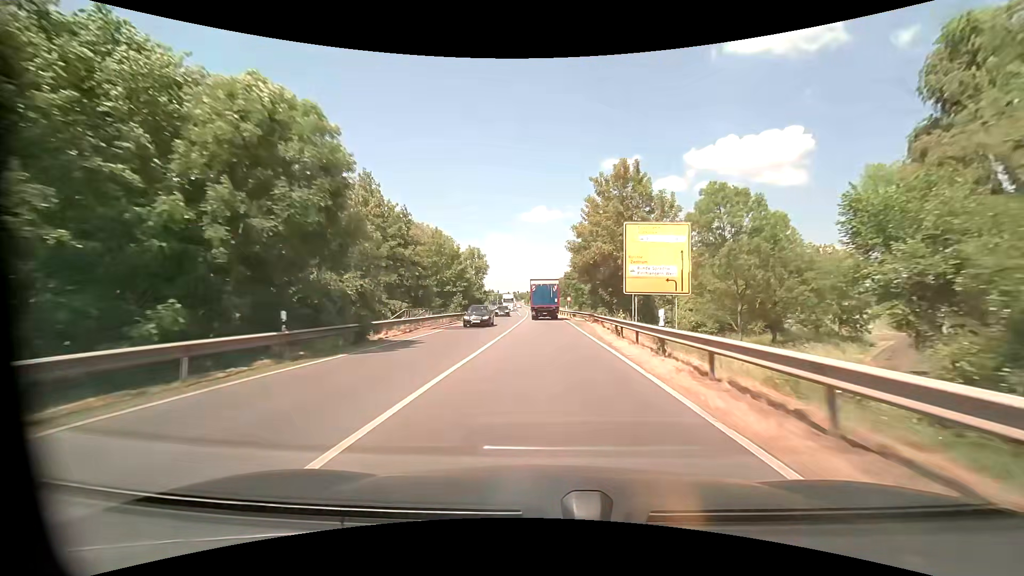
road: primary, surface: asphalt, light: Day
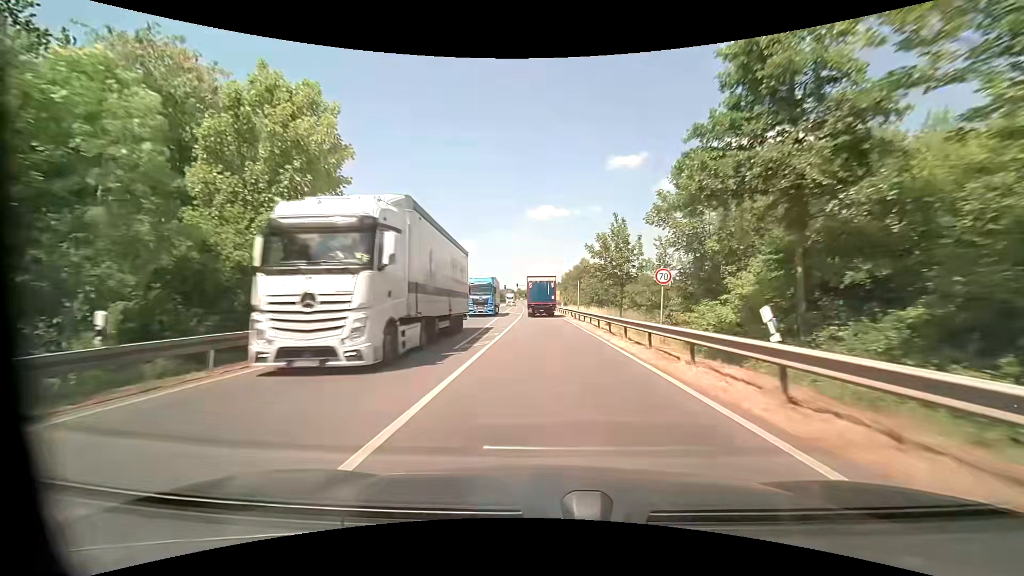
(-0.4, +54.0) m; 0°
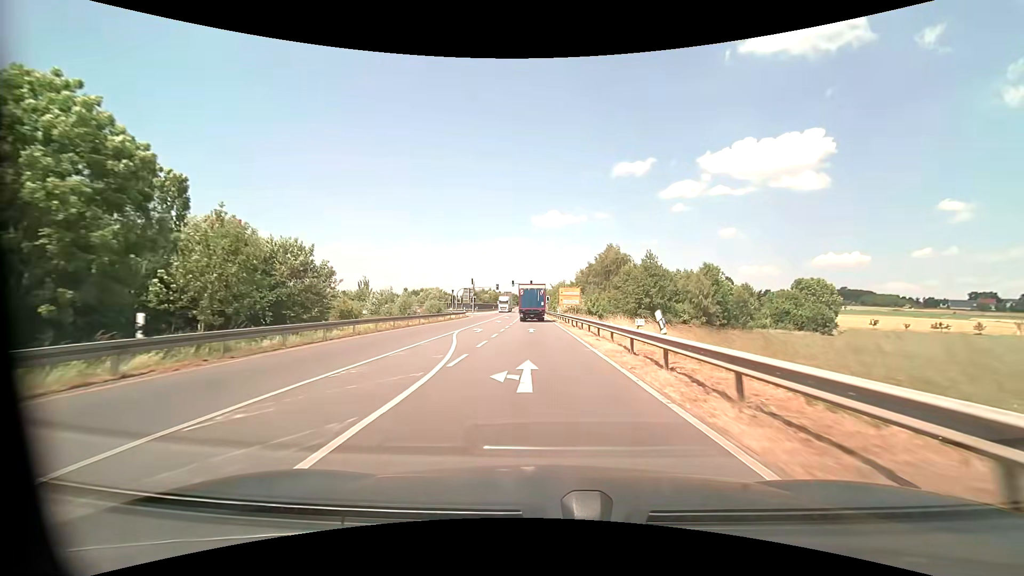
(-0.6, +48.4) m; -1°
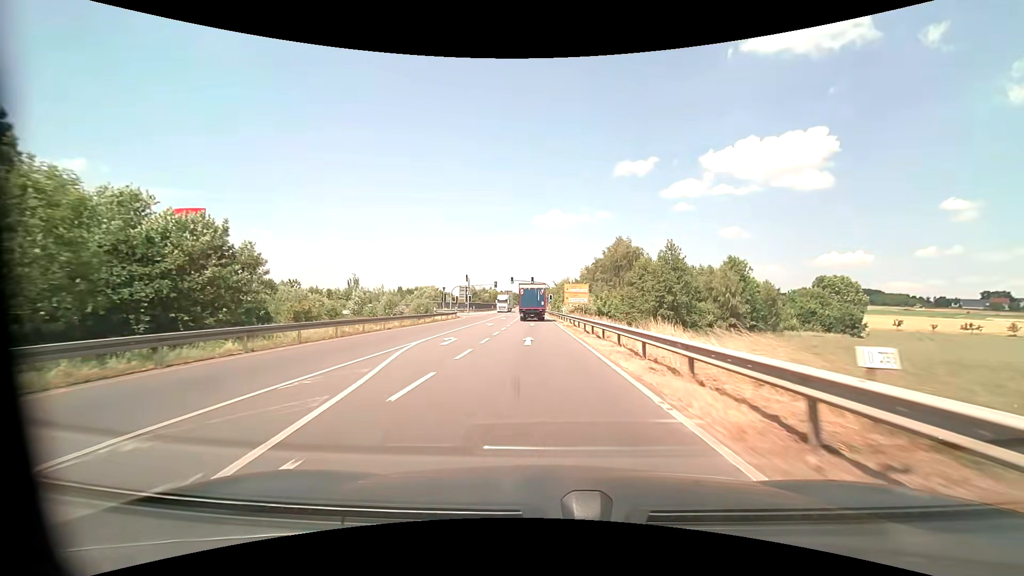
(0.0, +10.1) m; 0°
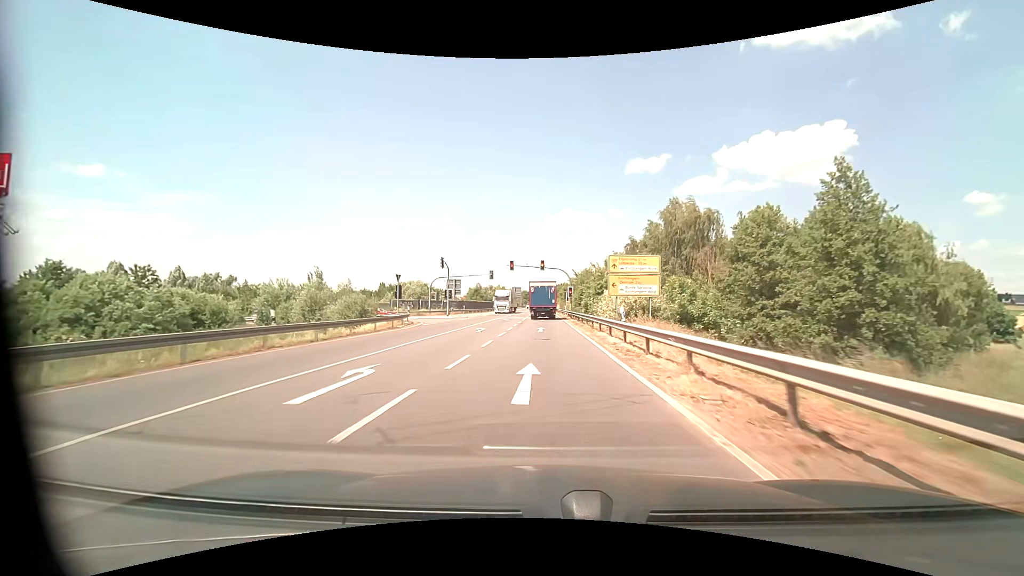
(-0.4, +31.6) m; -1°
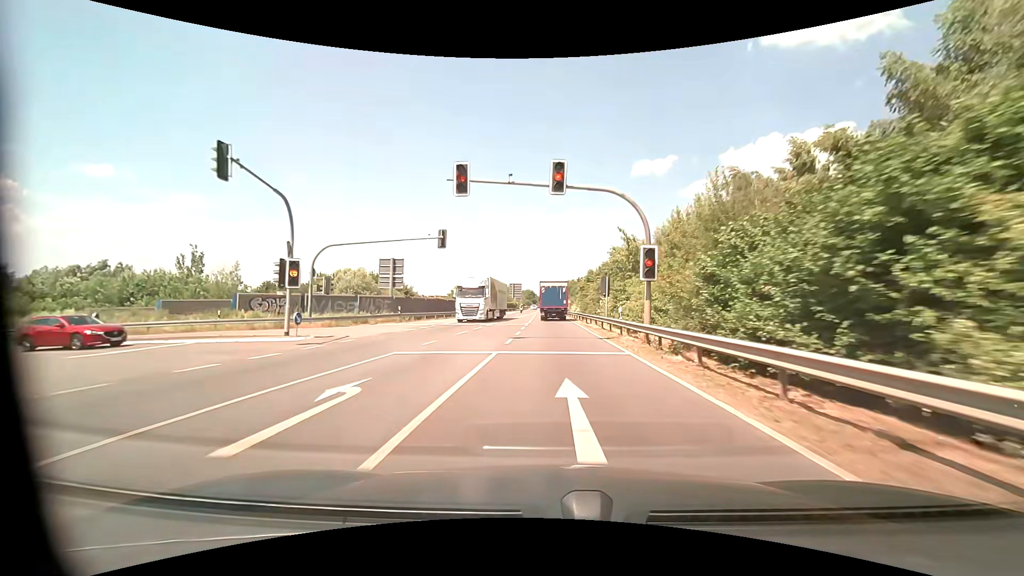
(-0.6, +42.5) m; -1°
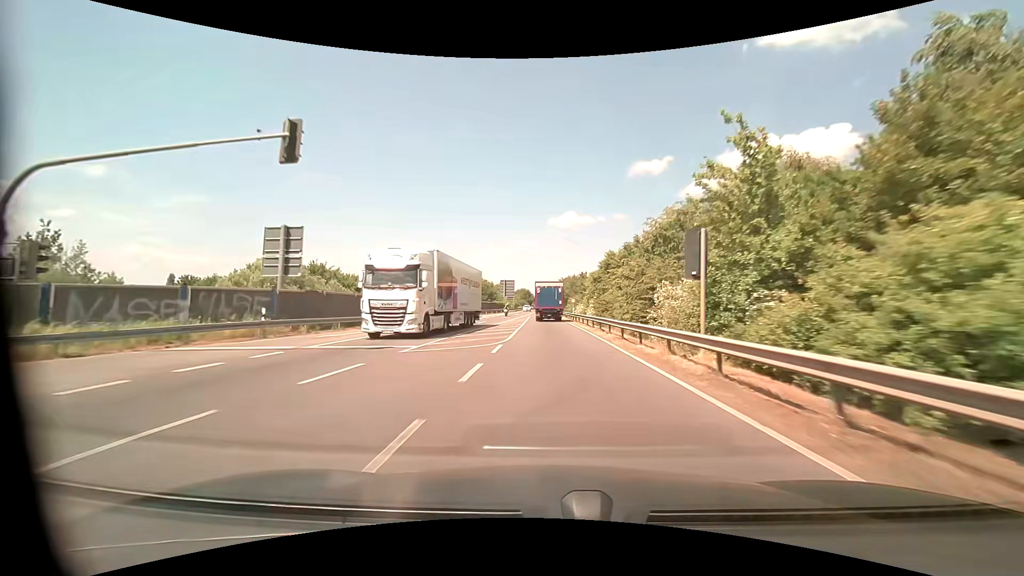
(0.0, +21.5) m; 0°
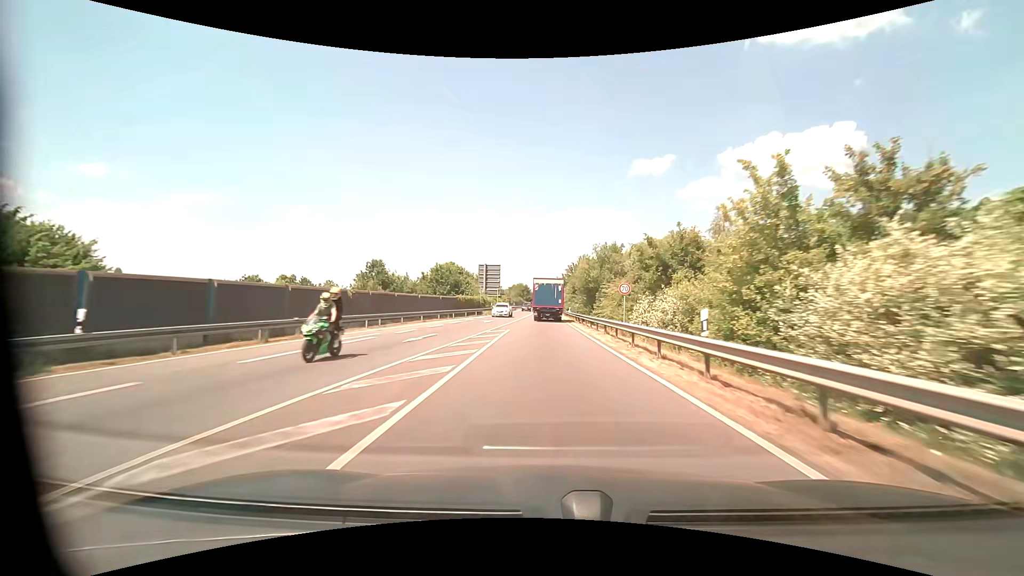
(0.0, +44.5) m; 0°
(0, +10) (0, +20) (0, +30) (0, +40) (0, +50) (0, +60) (0, +70) (0, +80) (+1, +90) (+1, +100) m
